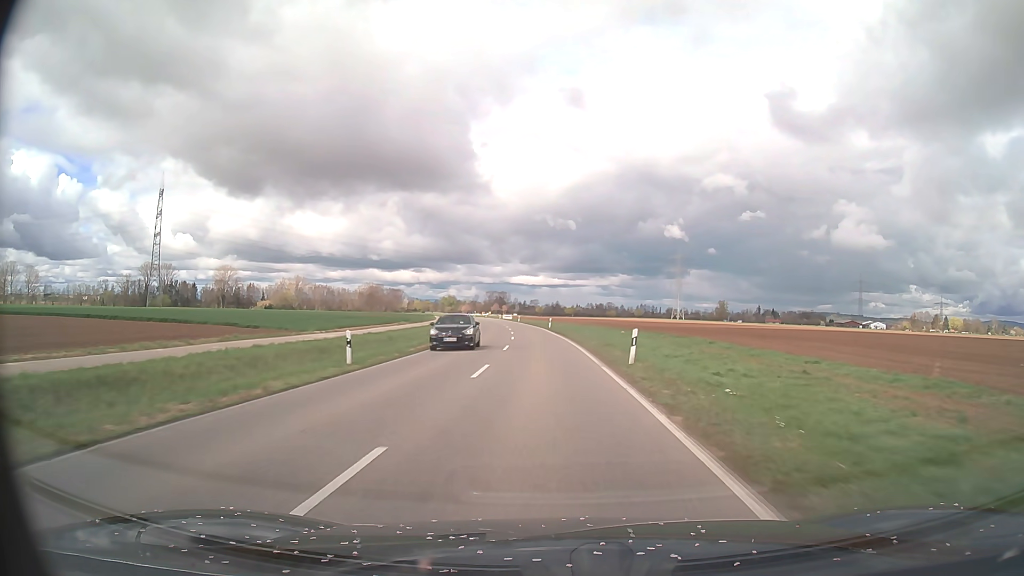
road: tertiary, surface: asphalt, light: Day
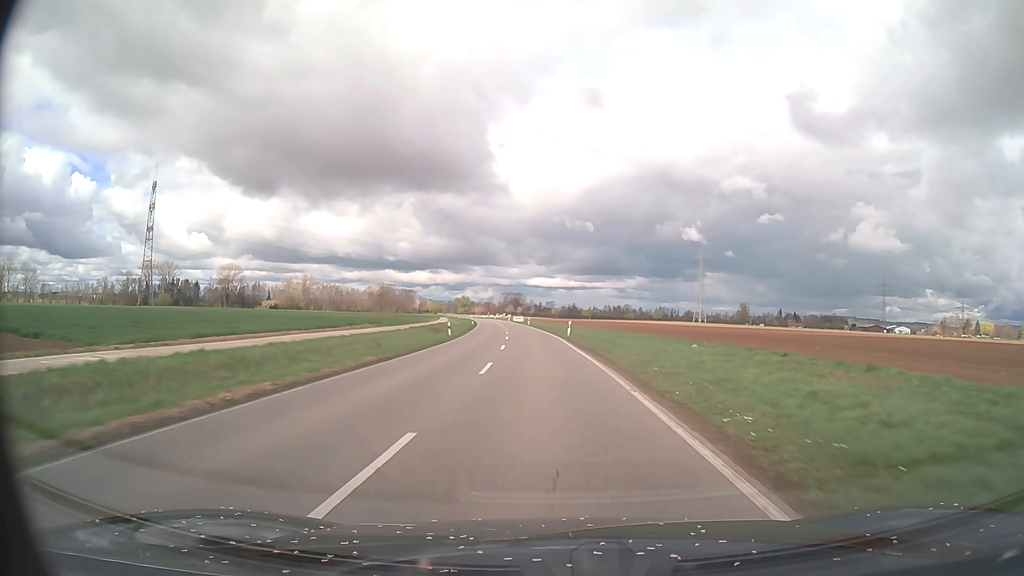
(-0.3, +23.7) m; -1°
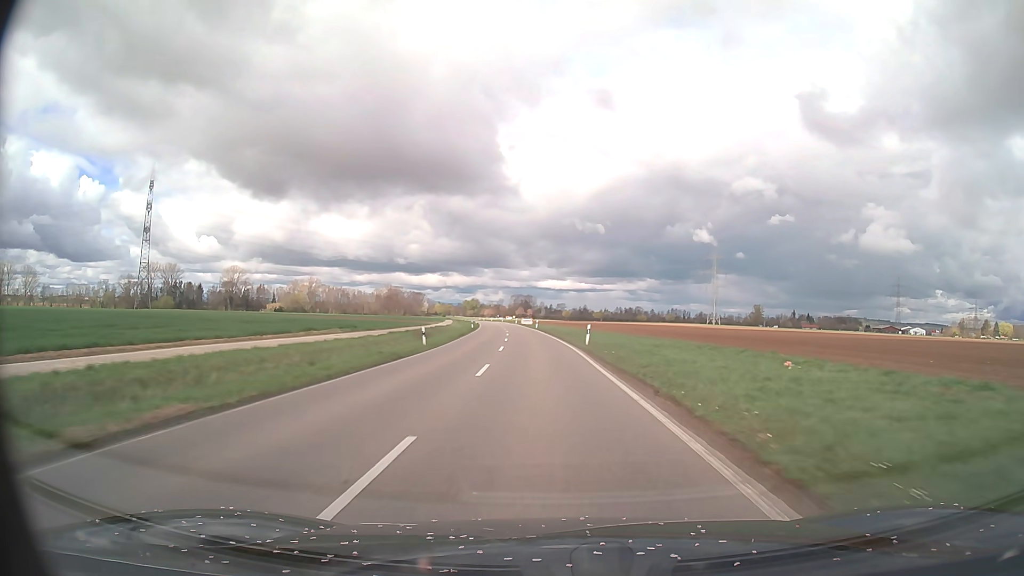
(-0.1, +12.4) m; -1°
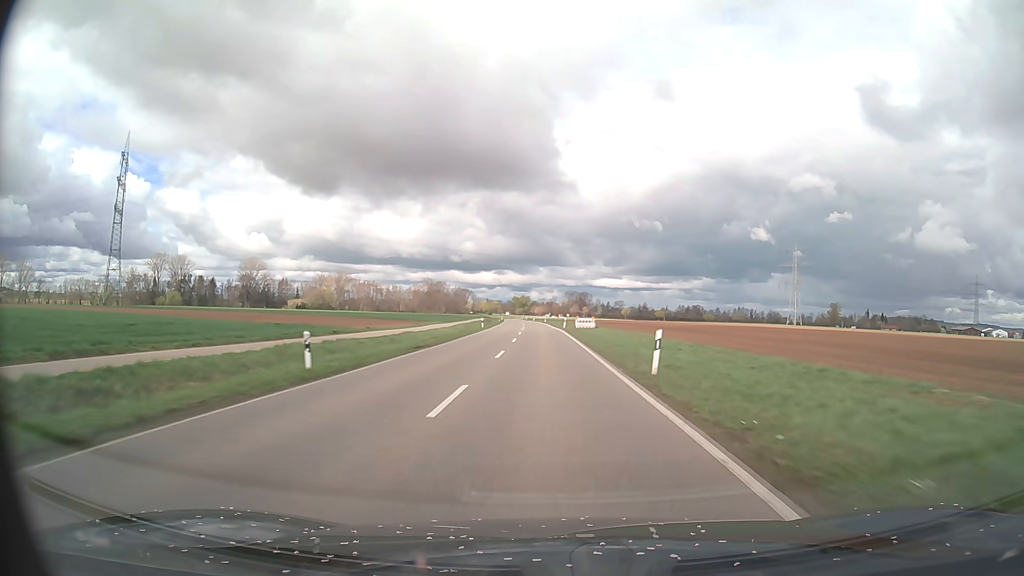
(-3.1, +68.5) m; -5°
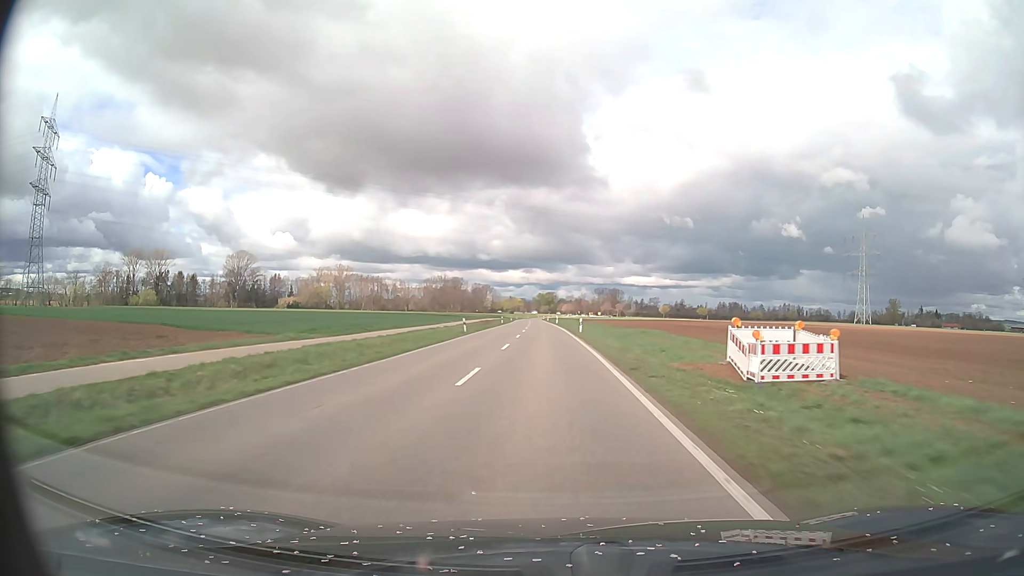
(-1.1, +69.5) m; -2°
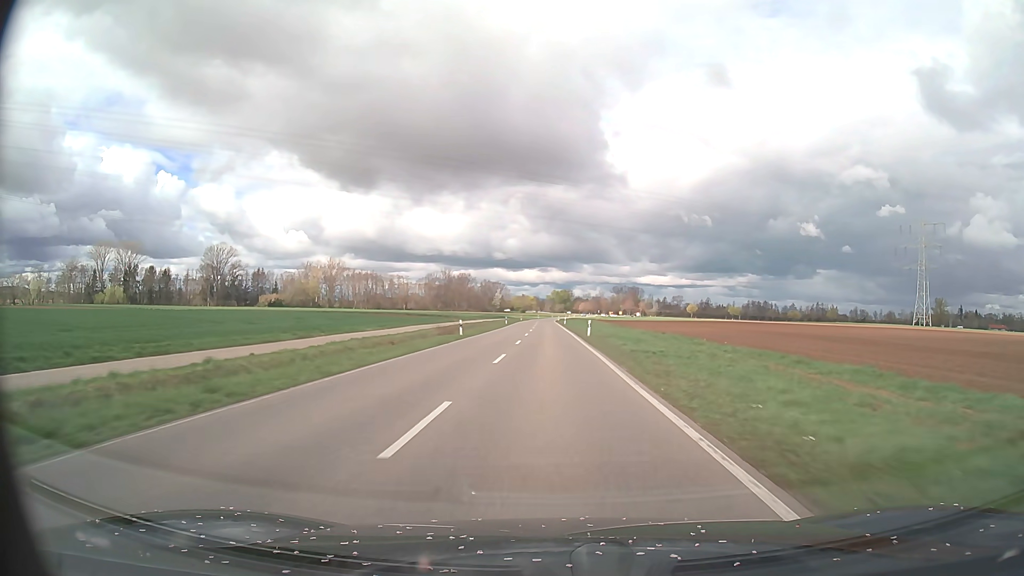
(-0.8, +54.7) m; -2°
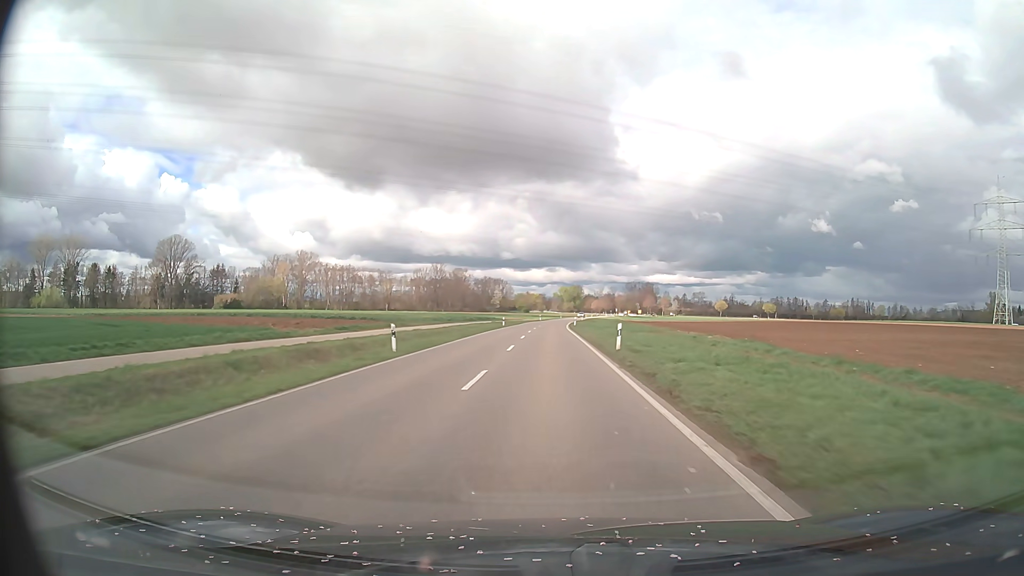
(-0.3, +67.5) m; 0°
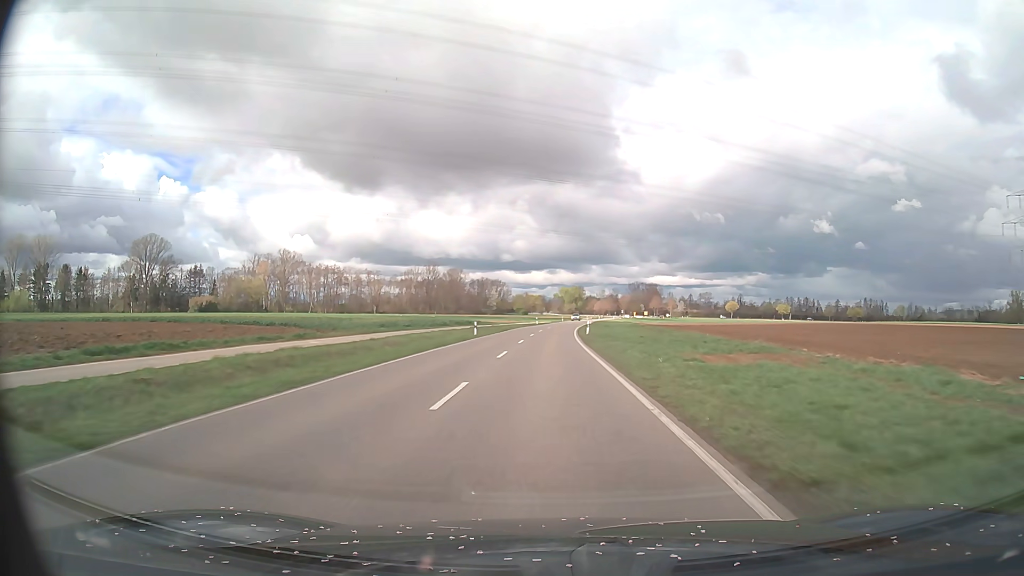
(0.0, +26.8) m; 0°
(0, +10) (0, +20) (0, +30) (0, +40) (0, +50) (+1, +60) (+1, +70) (+1, +80) (+2, +90) (+3, +100) m
